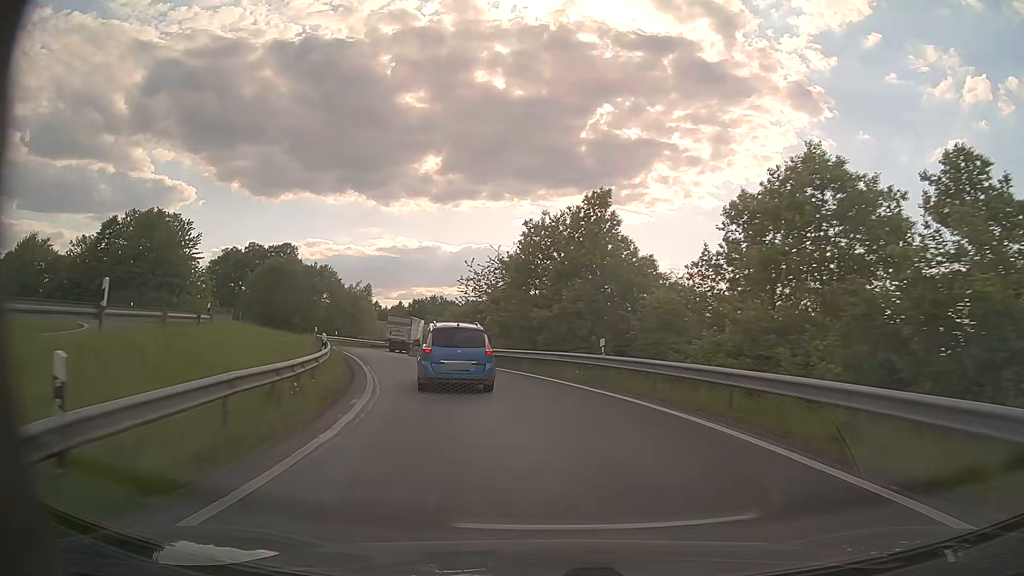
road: motorway_link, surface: asphalt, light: Day
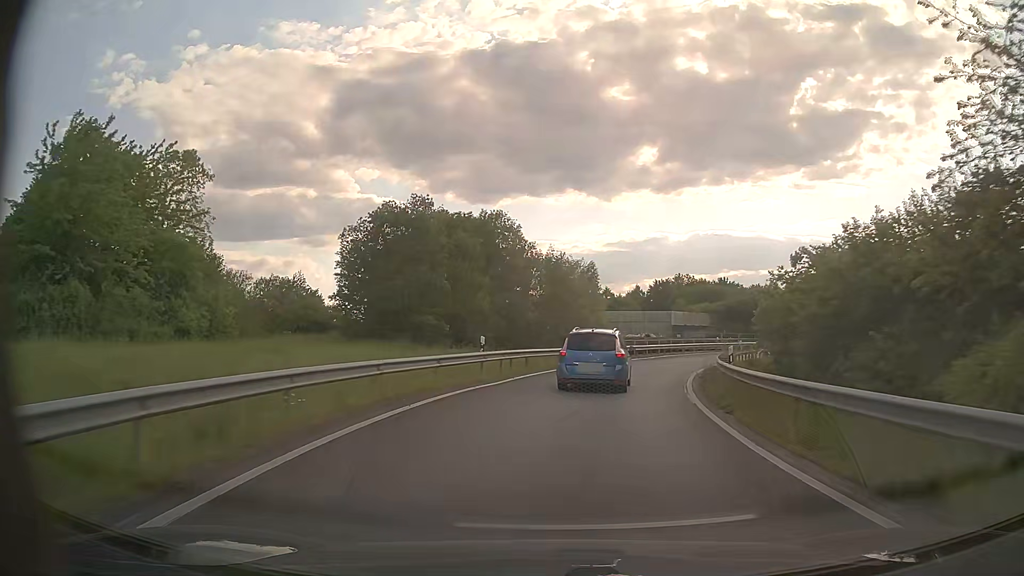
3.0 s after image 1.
(-9.3, +38.7) m; -21°
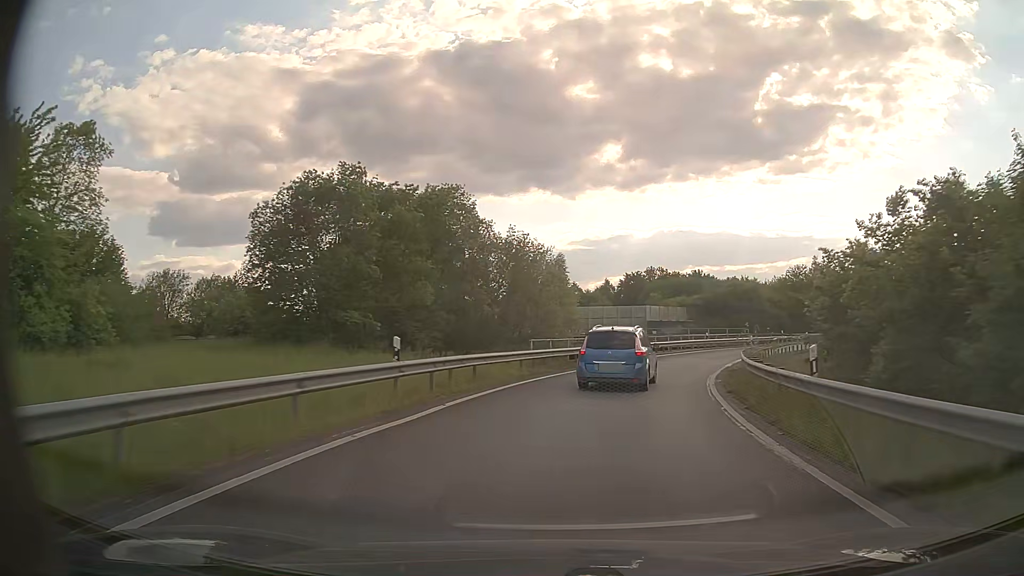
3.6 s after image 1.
(+0.1, +8.3) m; +2°
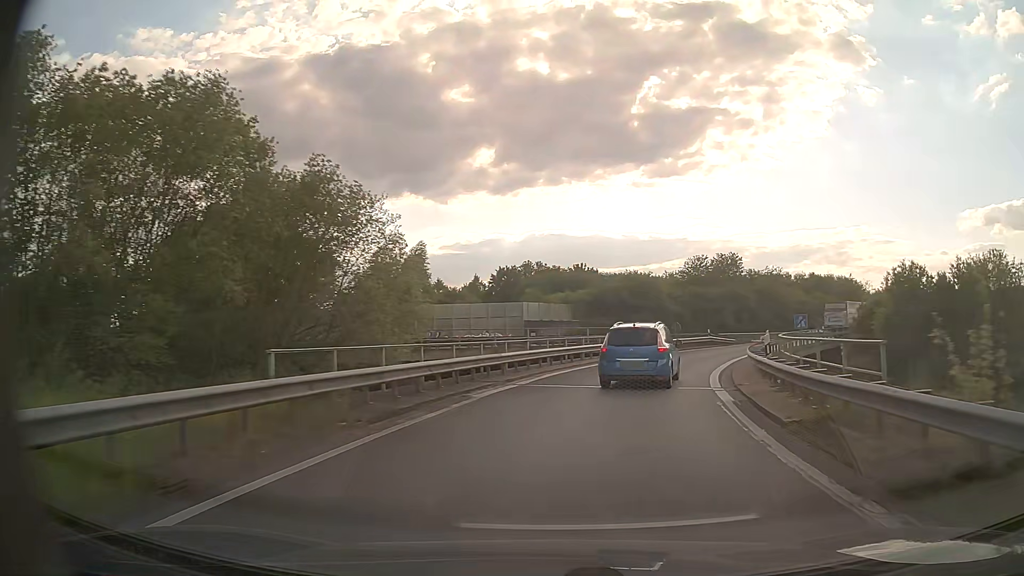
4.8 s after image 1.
(+1.4, +16.7) m; +10°
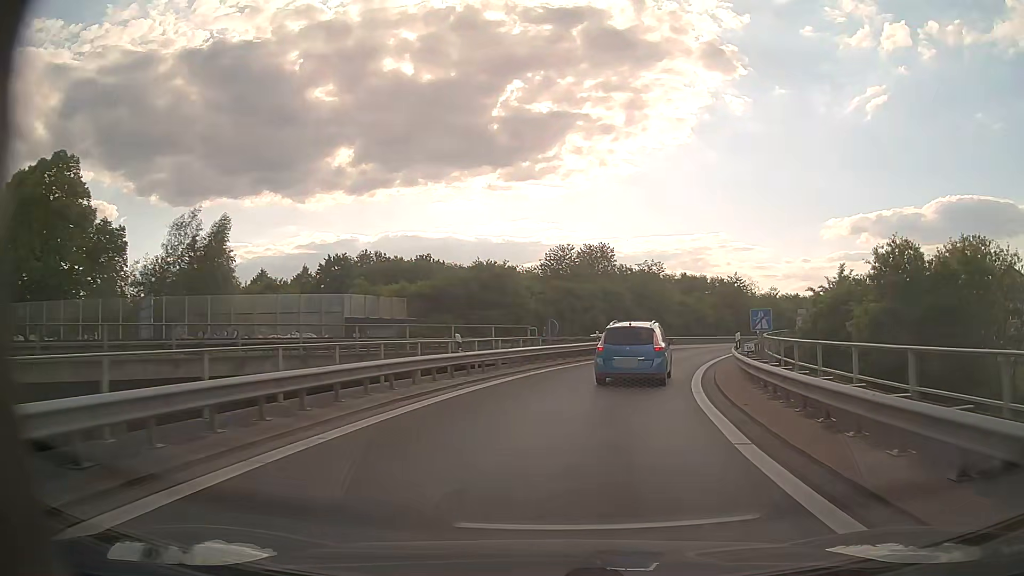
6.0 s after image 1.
(+1.7, +16.8) m; +12°
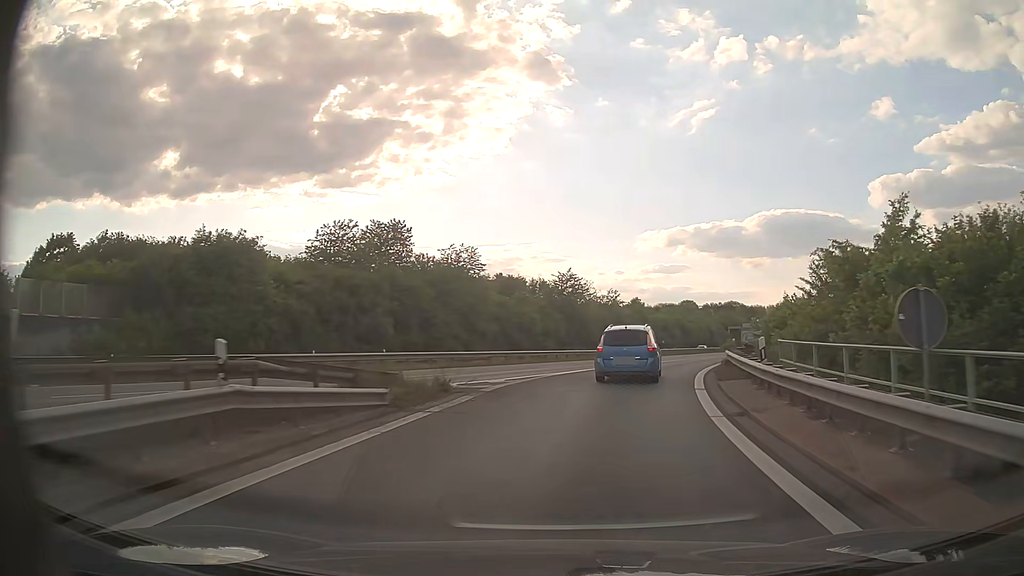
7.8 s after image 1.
(+3.9, +25.8) m; +16°
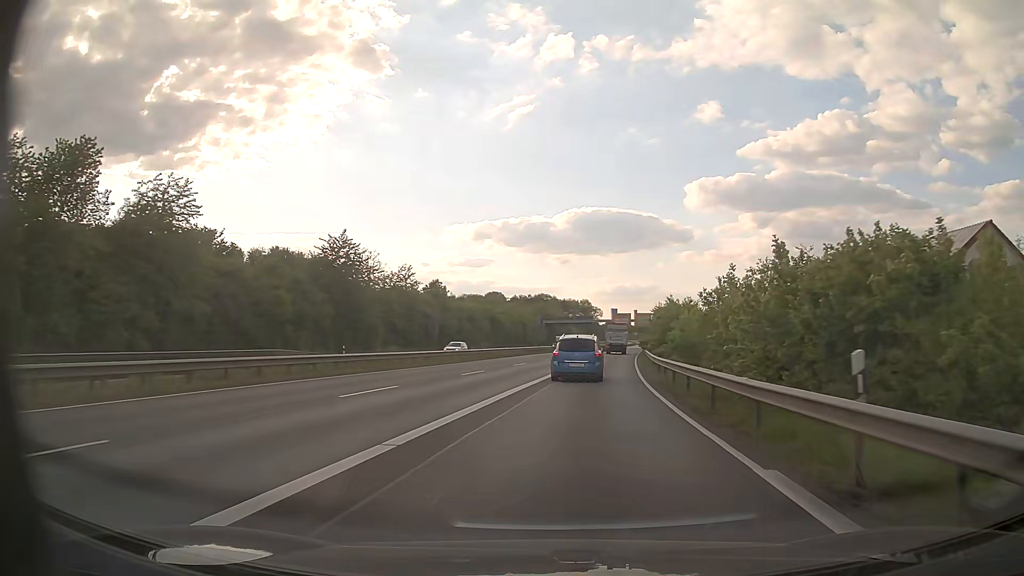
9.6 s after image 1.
(+4.0, +27.8) m; +16°
